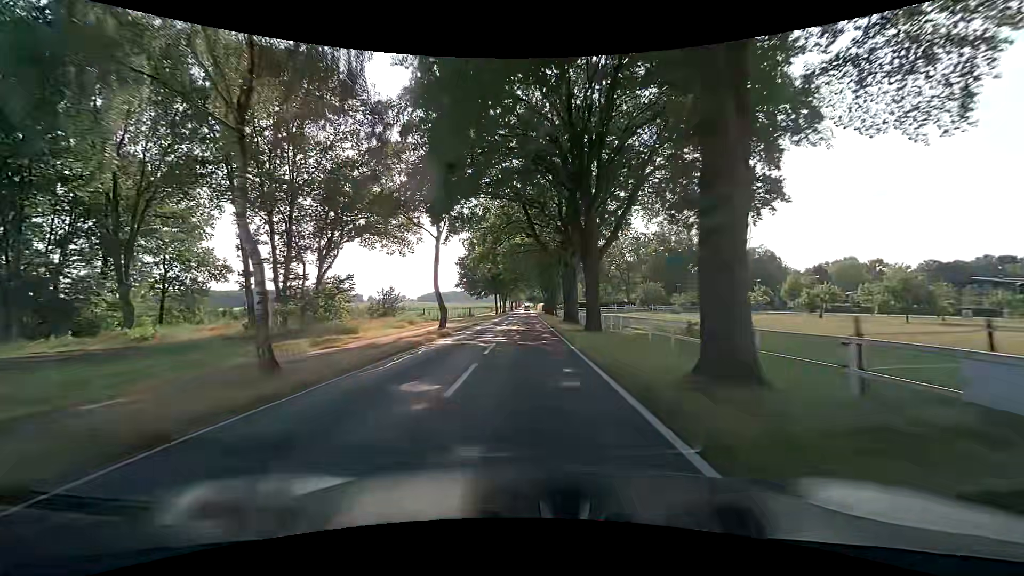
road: tertiary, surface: asphalt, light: Day
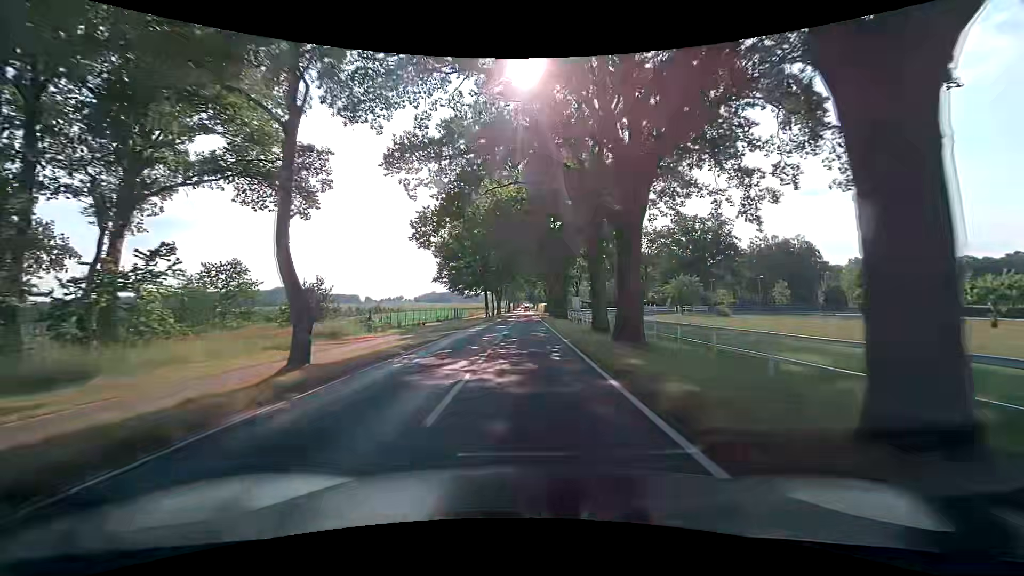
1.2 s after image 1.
(0.0, +21.5) m; 0°
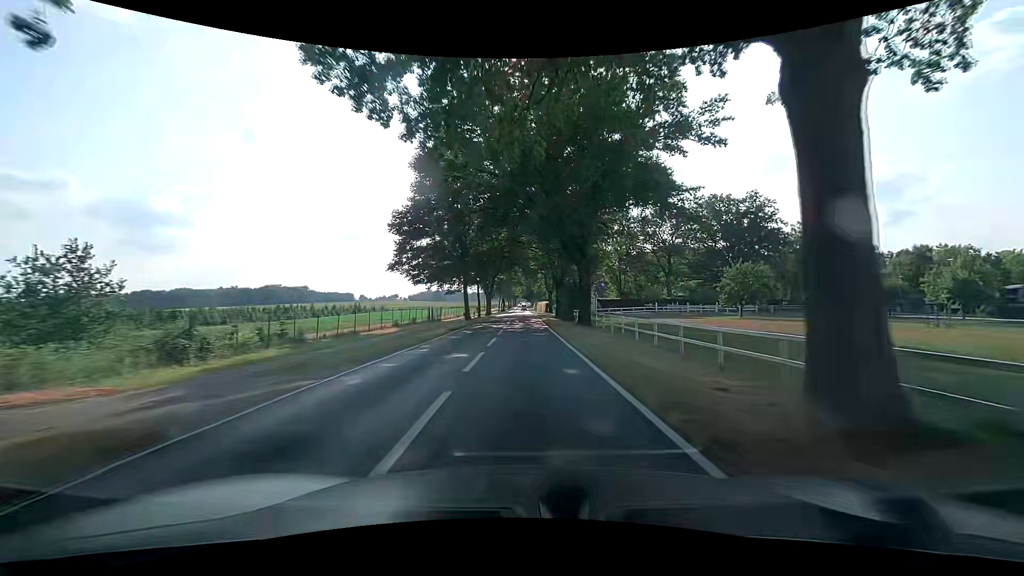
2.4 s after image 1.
(+0.1, +21.6) m; +1°
(0, +10) (0, +20) (0, +30) (0, +40) (0, +50) (0, +60) (0, +70) (0, +80) (0, +90) (0, +100) m
